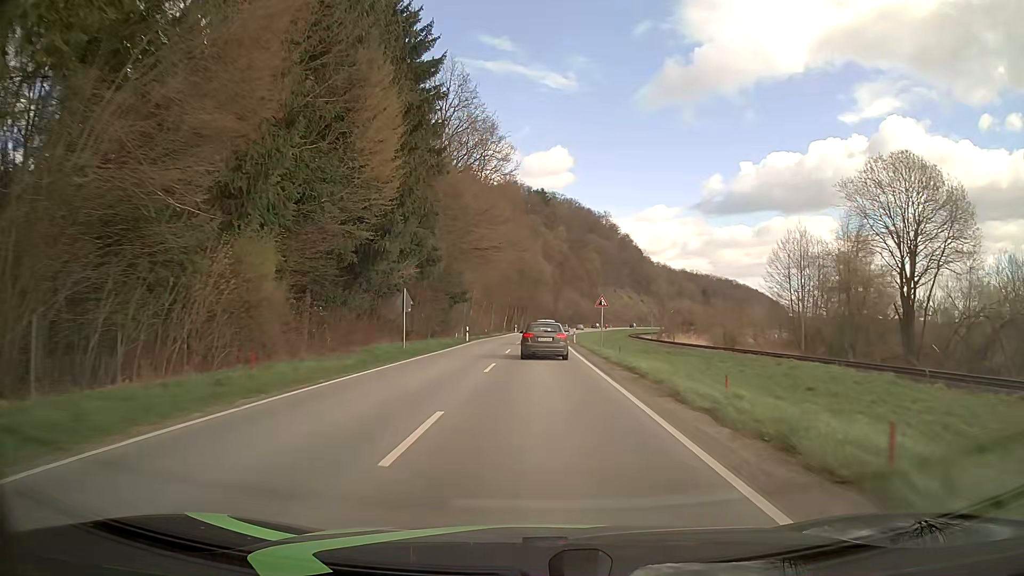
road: secondary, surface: asphalt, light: Day
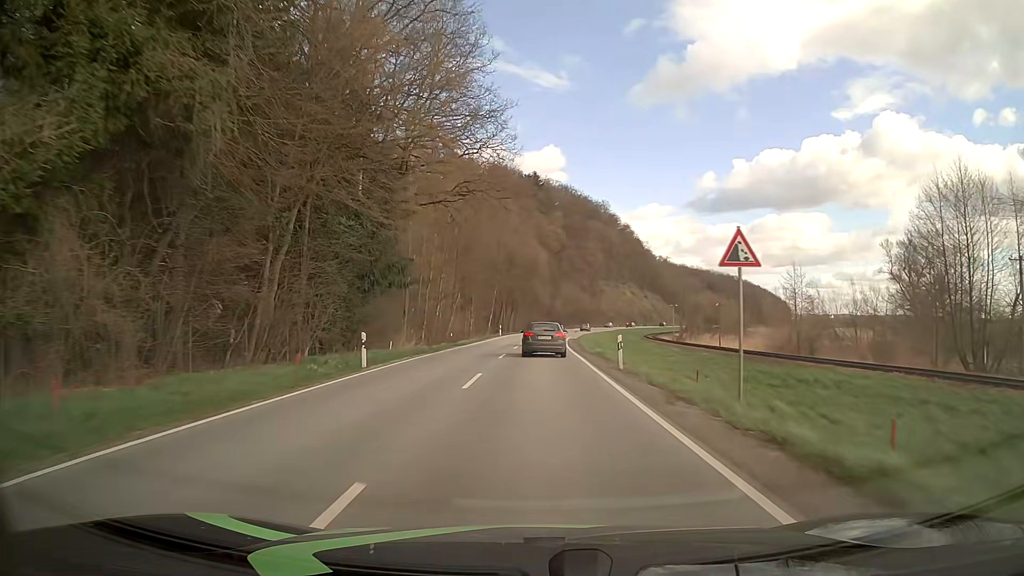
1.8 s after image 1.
(+0.1, +28.6) m; +1°
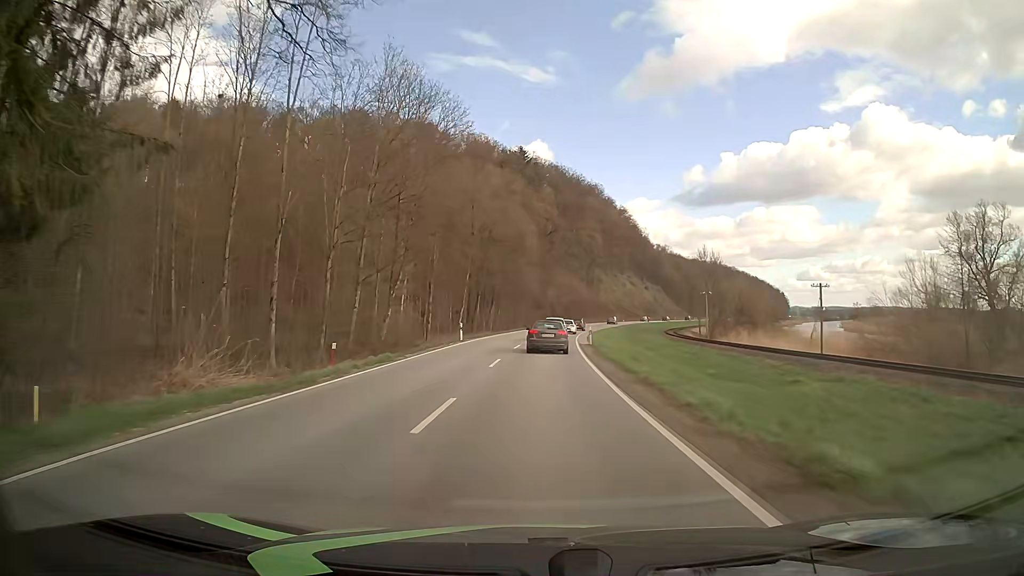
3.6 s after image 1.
(+0.2, +29.4) m; +1°
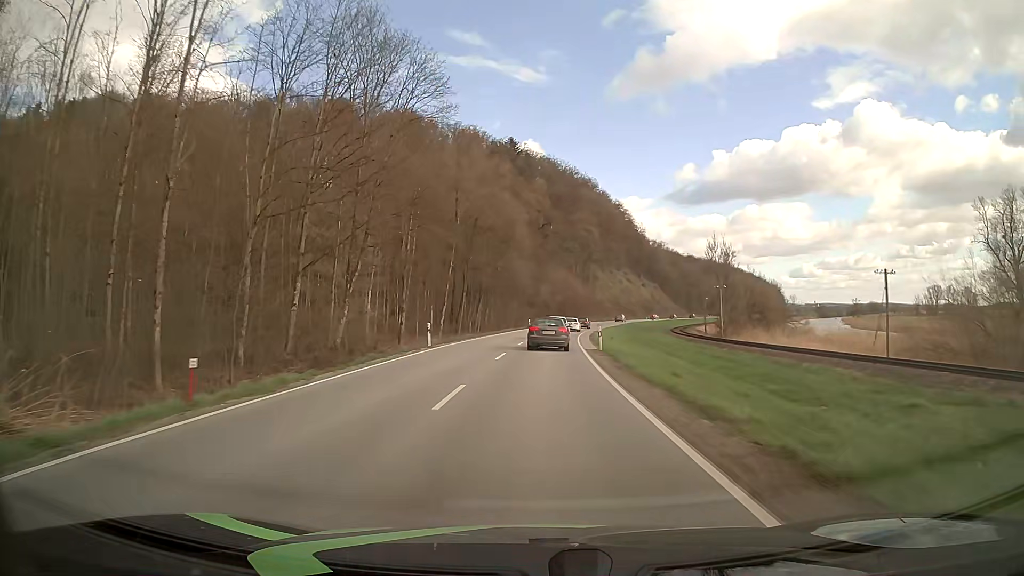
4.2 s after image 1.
(+0.1, +10.1) m; +1°
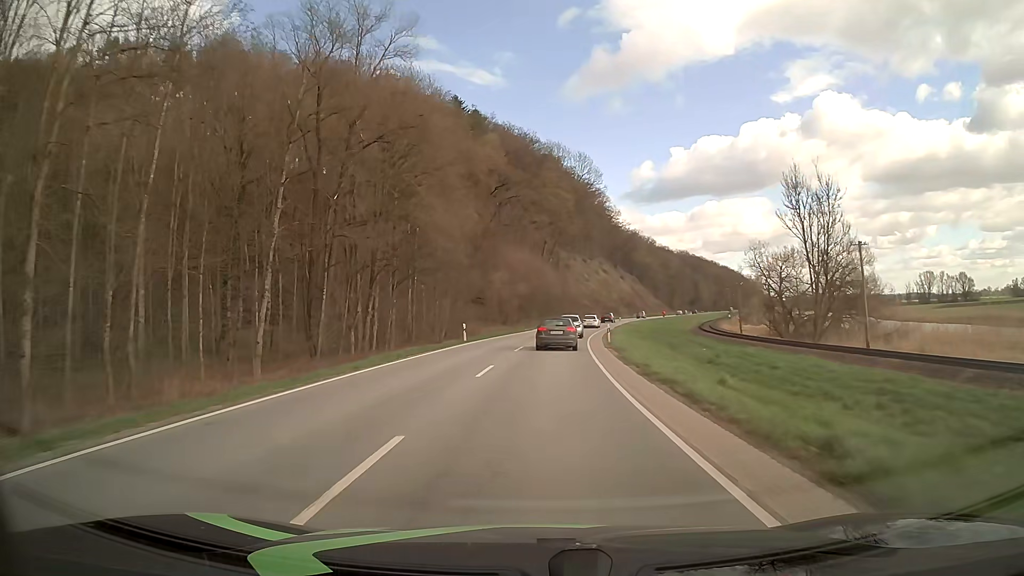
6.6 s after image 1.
(+0.9, +42.0) m; +3°
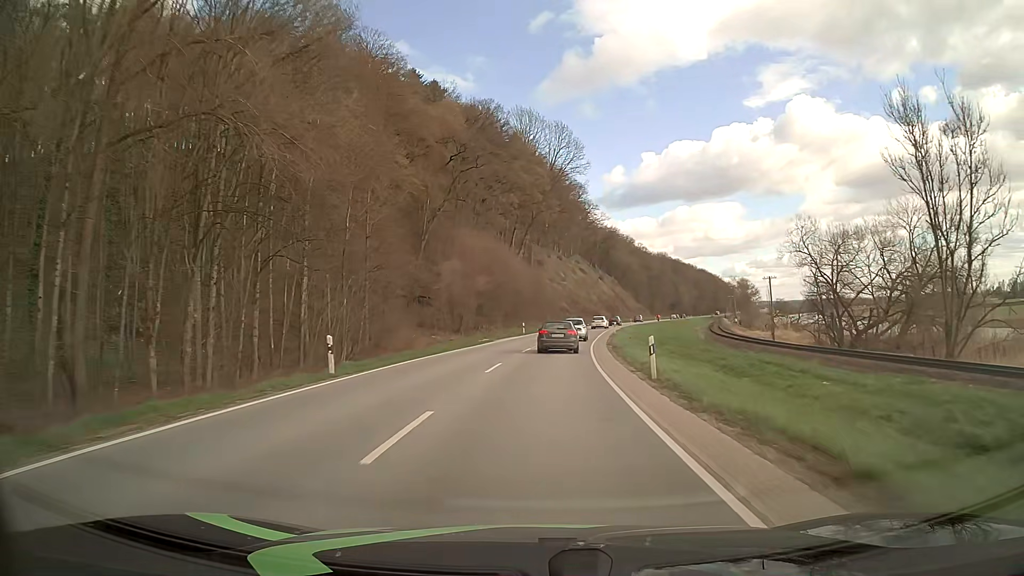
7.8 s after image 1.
(+0.4, +21.6) m; +2°
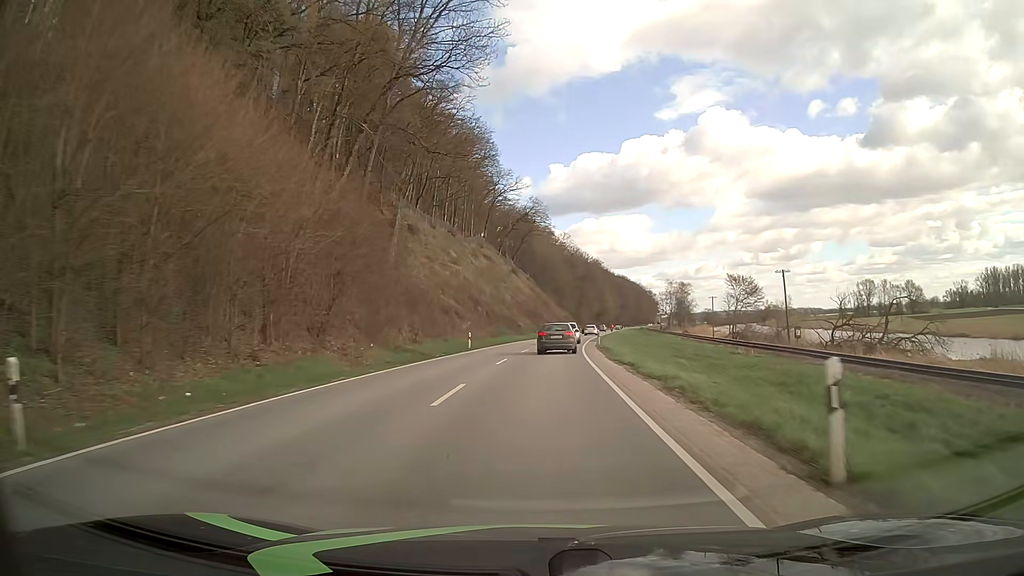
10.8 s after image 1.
(+3.6, +54.8) m; +8°
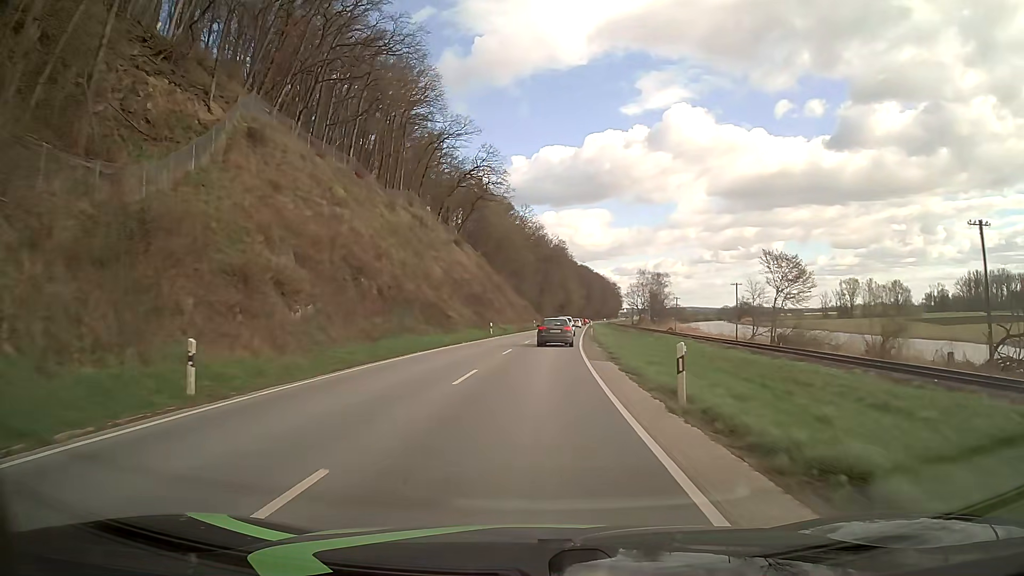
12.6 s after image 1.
(+1.1, +32.3) m; +4°
(0, +10) (0, +20) (+1, +30) (+1, +40) (+2, +50) (+3, +60) (+3, +70) (+4, +80) (+5, +90) (+6, +100) m
